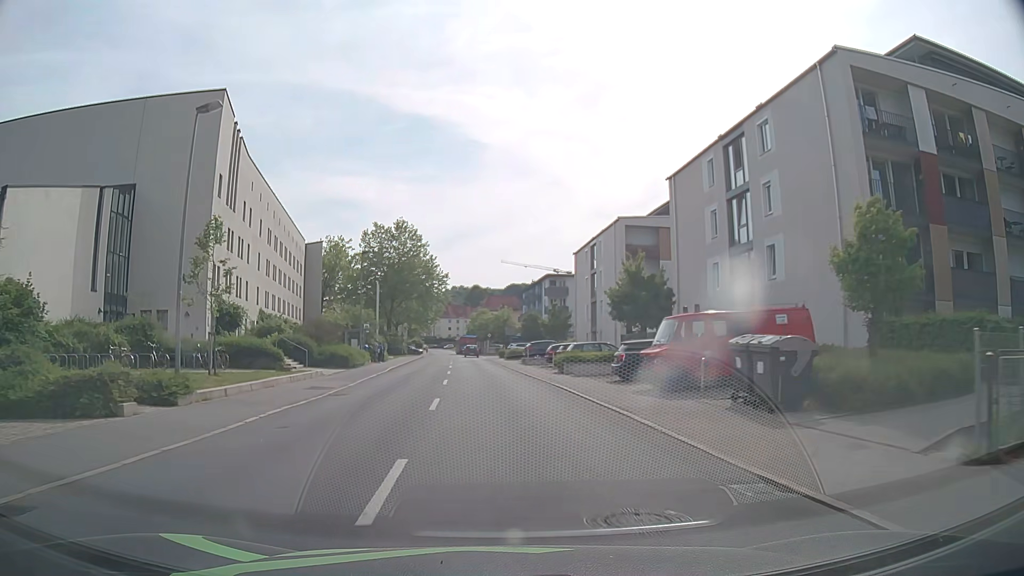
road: tertiary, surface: asphalt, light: Day
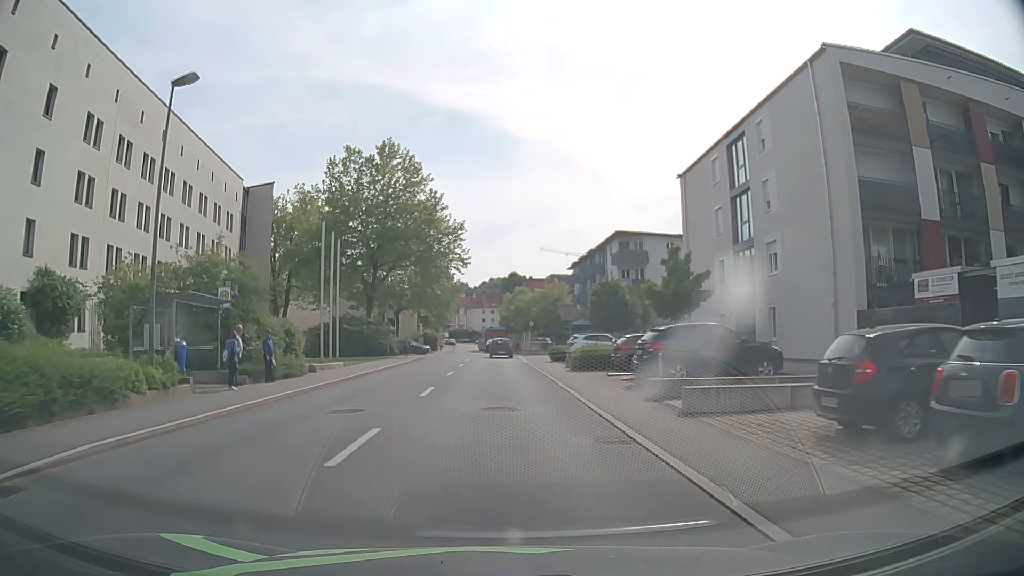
(-1.0, +33.8) m; -3°
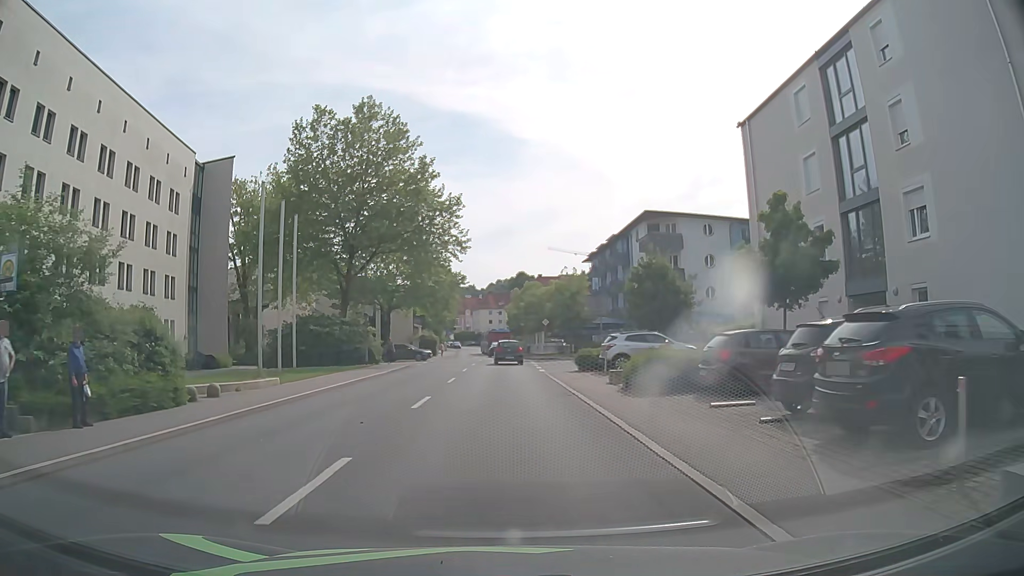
(-0.1, +11.0) m; -1°
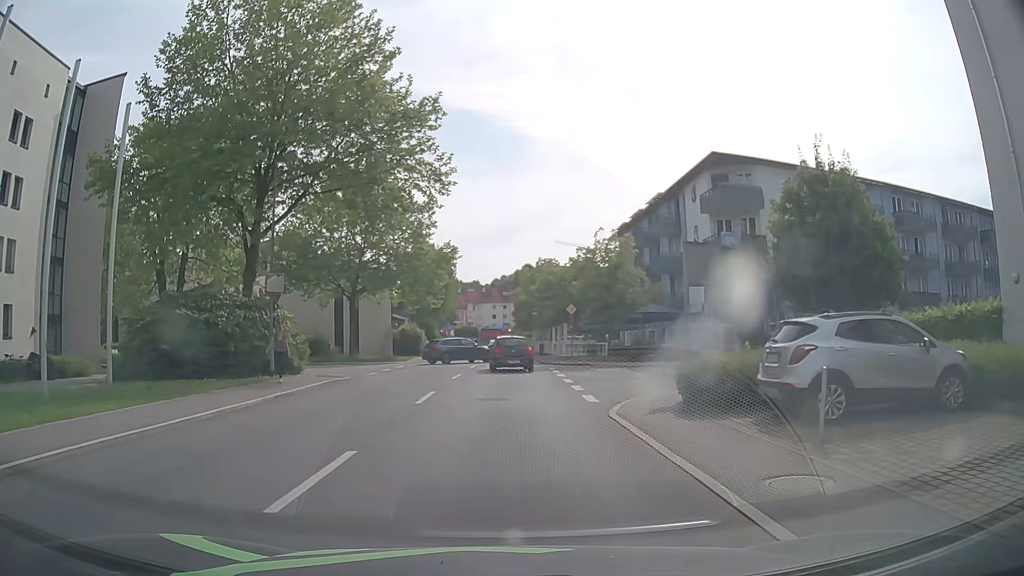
(-0.1, +17.5) m; -1°
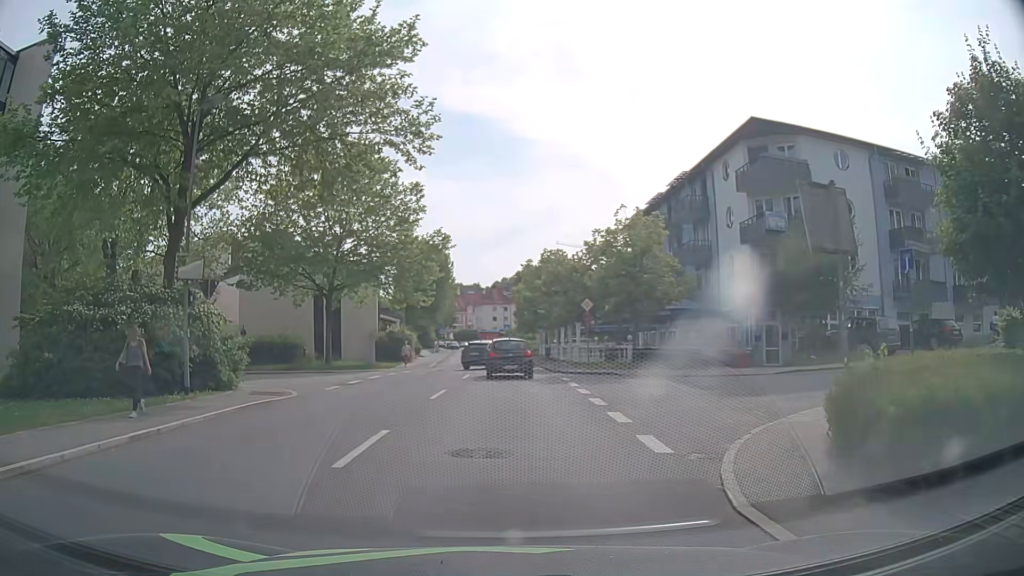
(0.0, +6.8) m; +1°
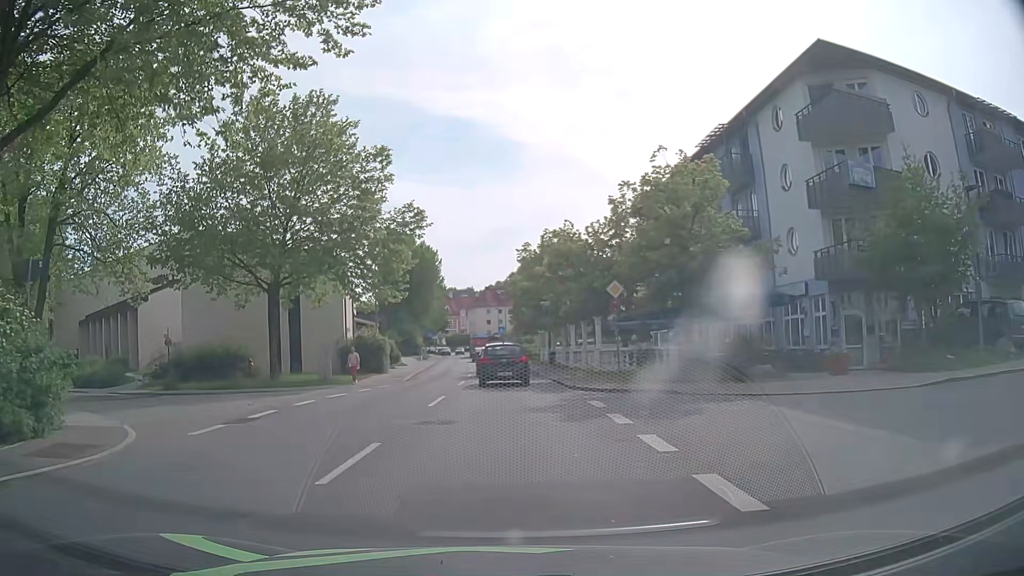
(0.0, +9.4) m; 0°
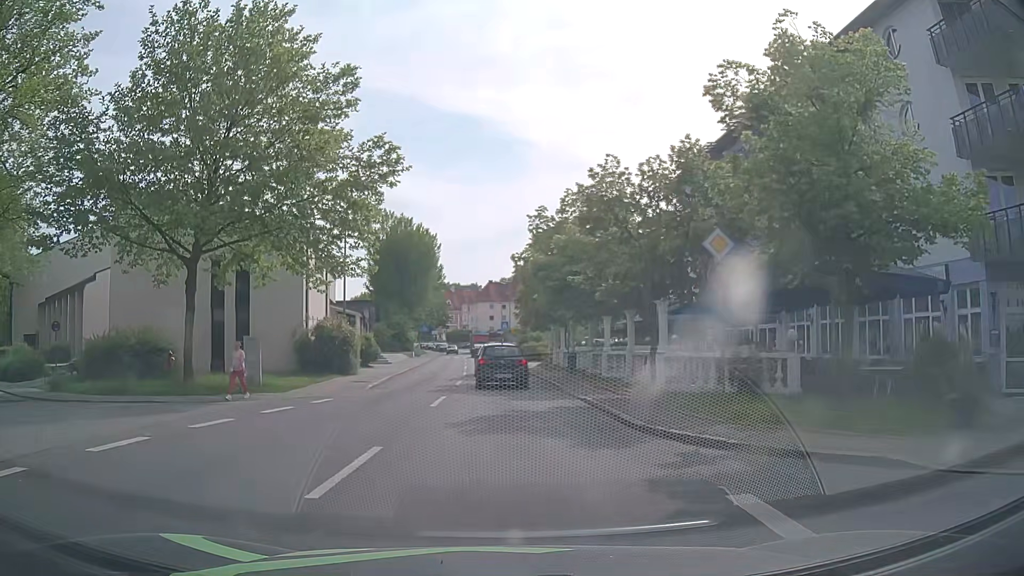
(0.0, +9.9) m; 0°
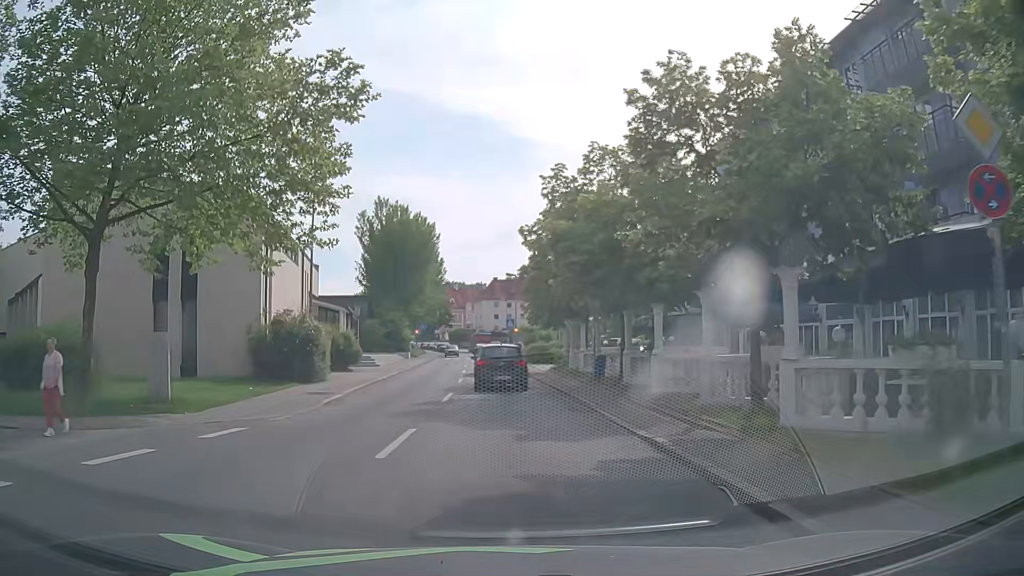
(0.0, +6.9) m; 0°
